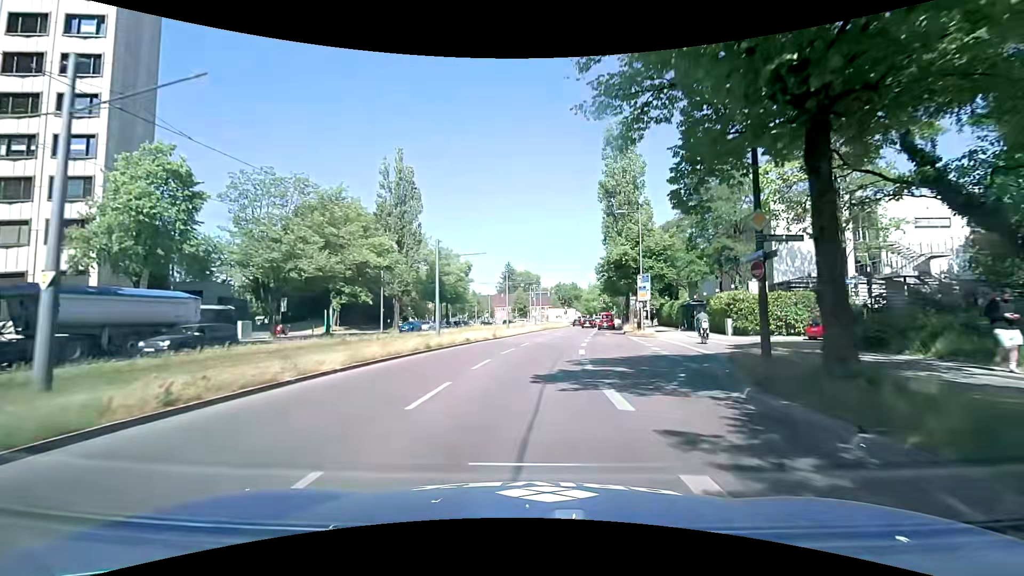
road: secondary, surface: asphalt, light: Day
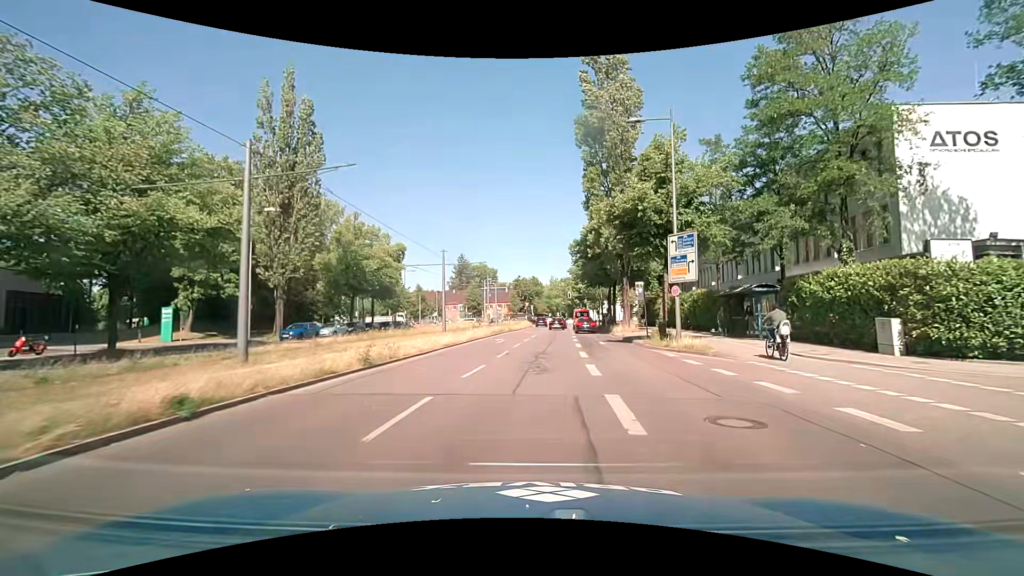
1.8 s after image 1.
(+1.0, +19.7) m; +5°
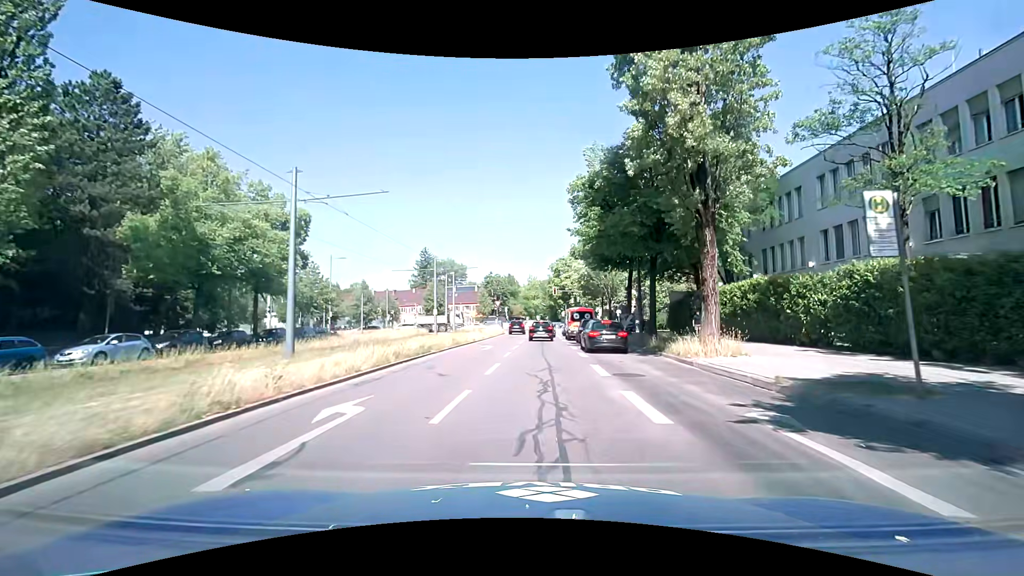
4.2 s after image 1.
(+0.5, +22.8) m; +3°
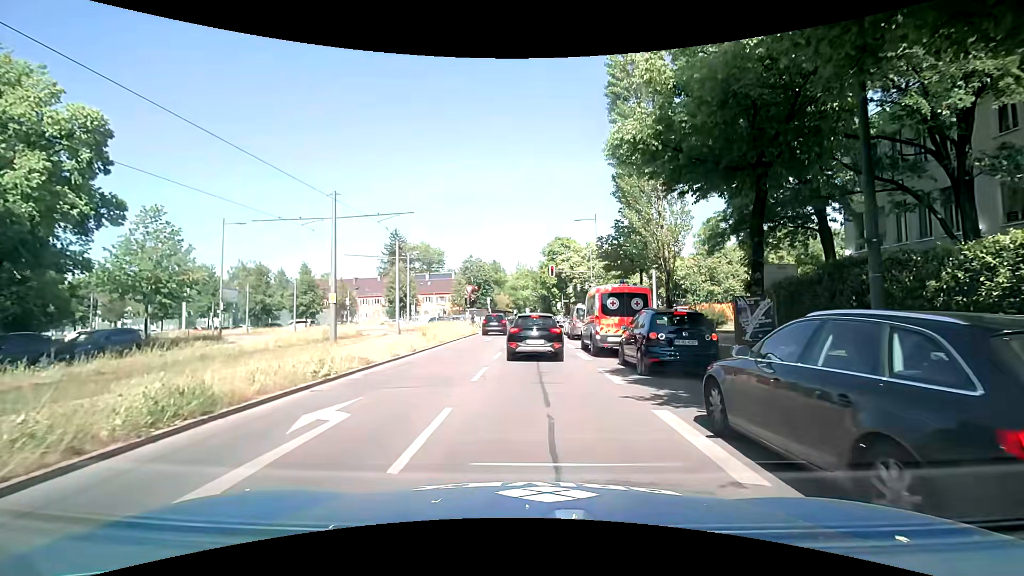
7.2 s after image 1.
(+0.1, +19.9) m; 0°
